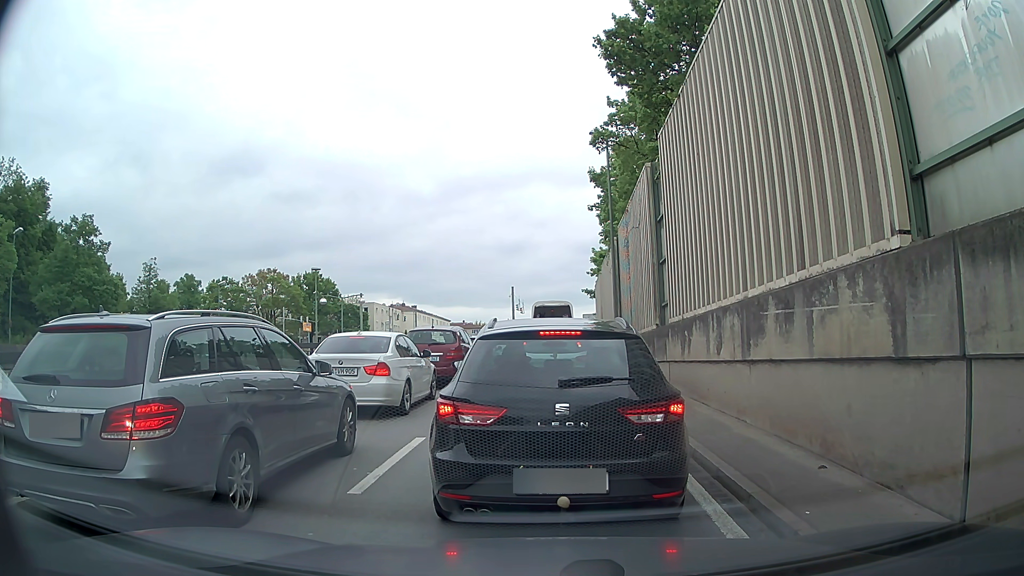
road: trunk_link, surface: asphalt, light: Day
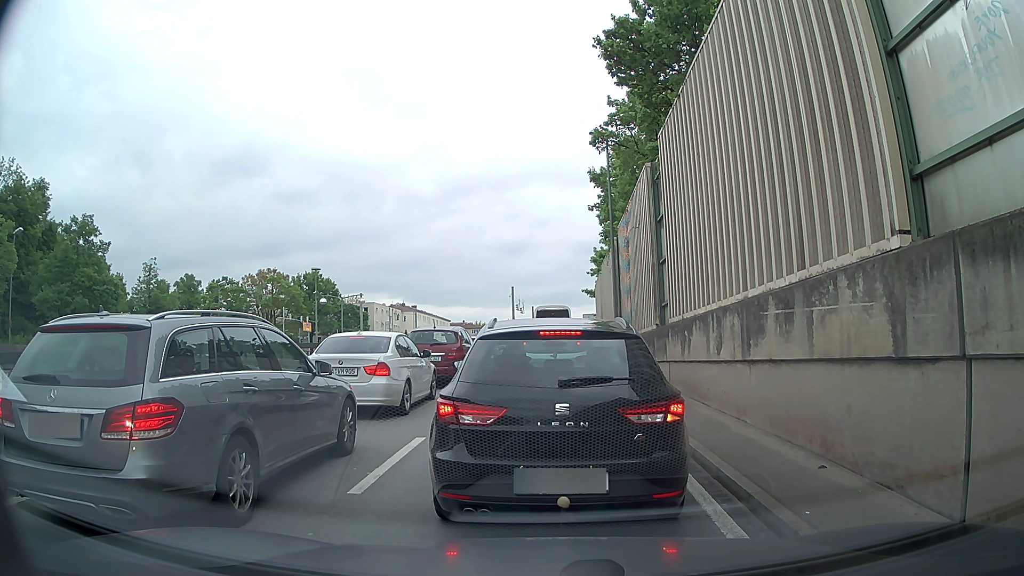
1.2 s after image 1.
(0.0, 0.0) m; 0°
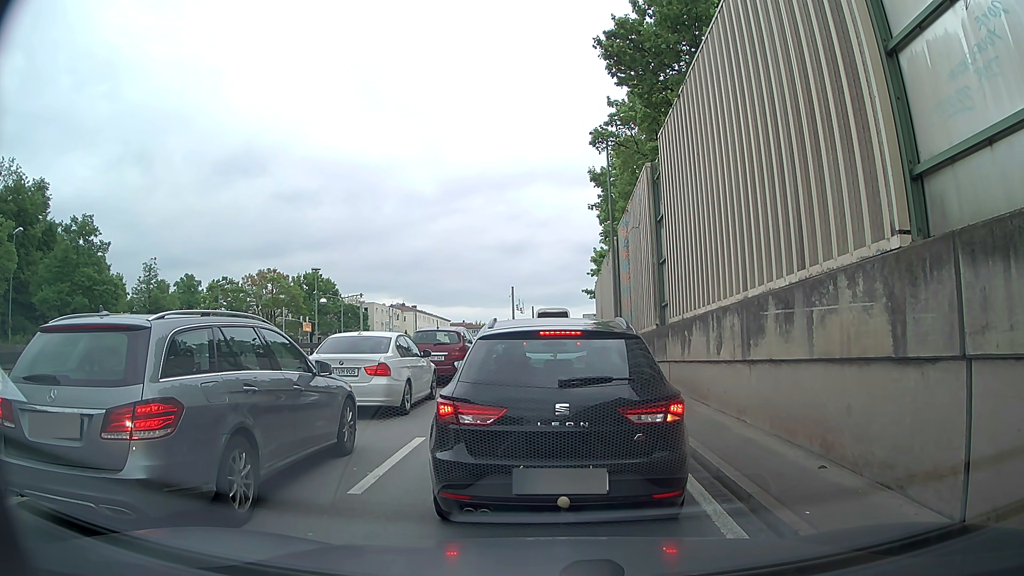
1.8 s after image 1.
(0.0, 0.0) m; 0°
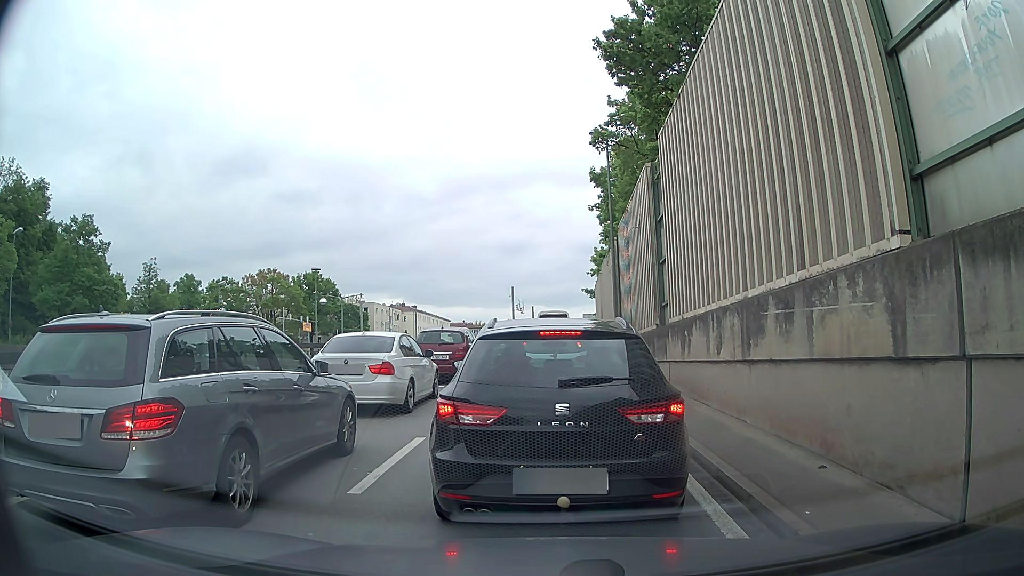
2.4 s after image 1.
(0.0, 0.0) m; 0°
